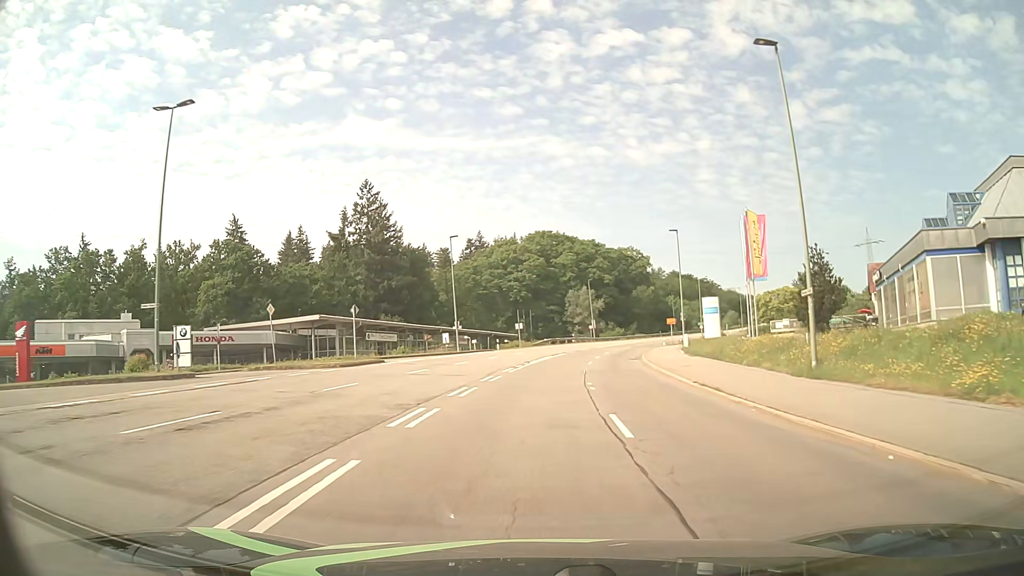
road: secondary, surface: asphalt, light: Day
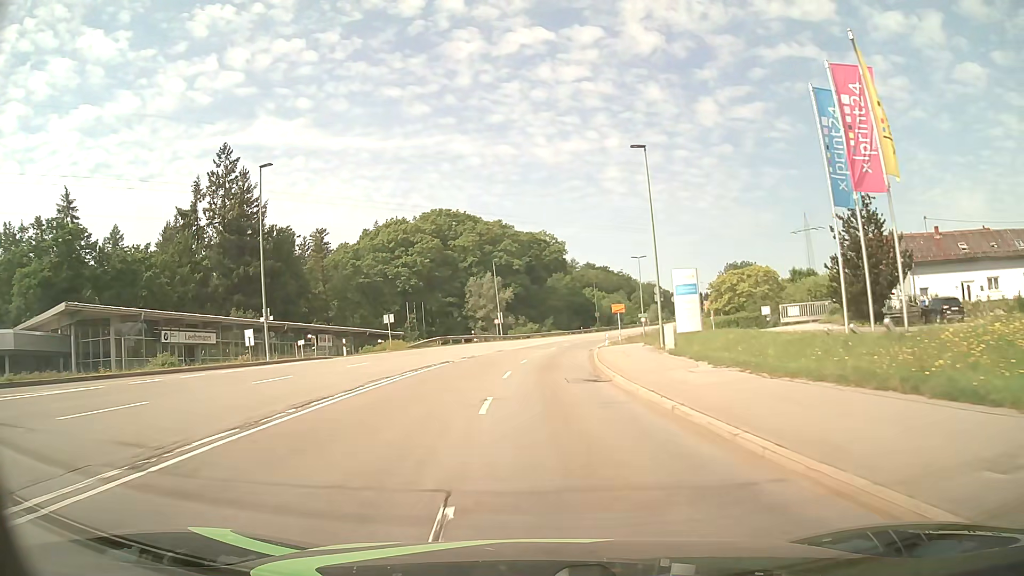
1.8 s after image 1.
(+2.1, +25.4) m; +8°
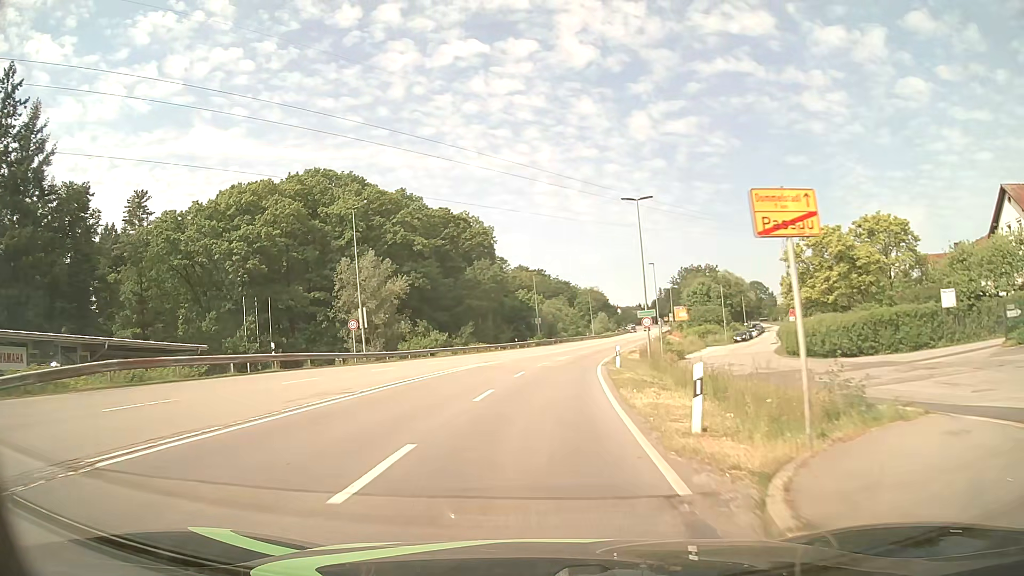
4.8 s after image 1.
(+2.0, +41.0) m; +6°
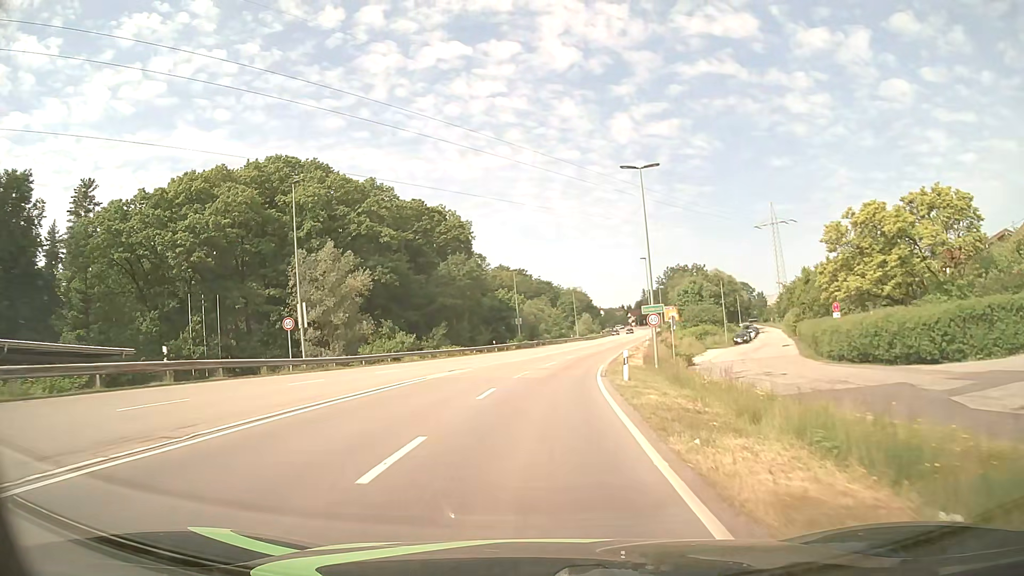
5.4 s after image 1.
(+0.1, +8.3) m; +2°
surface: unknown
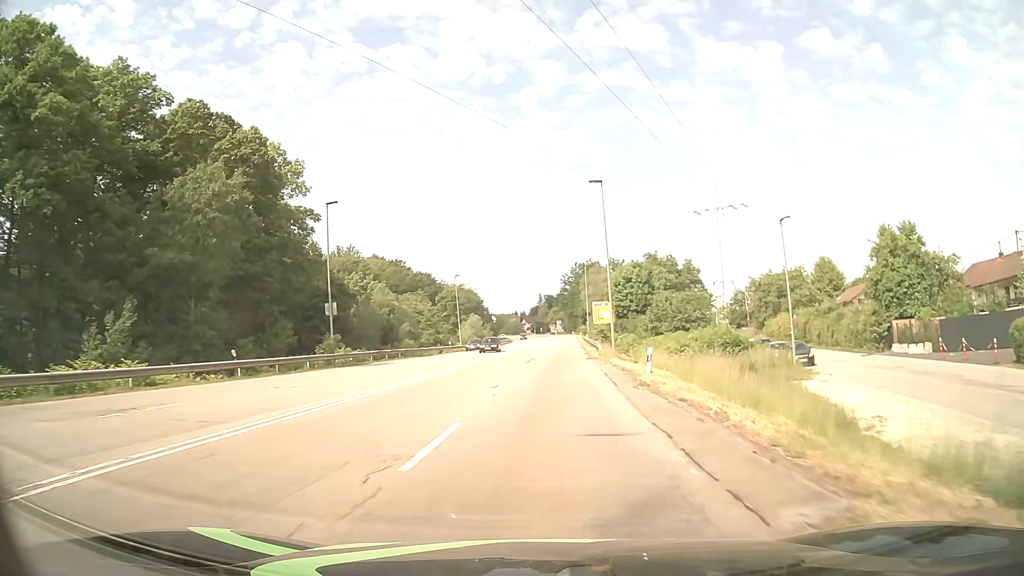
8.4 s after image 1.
(+3.2, +44.4) m; +9°
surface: asphalt
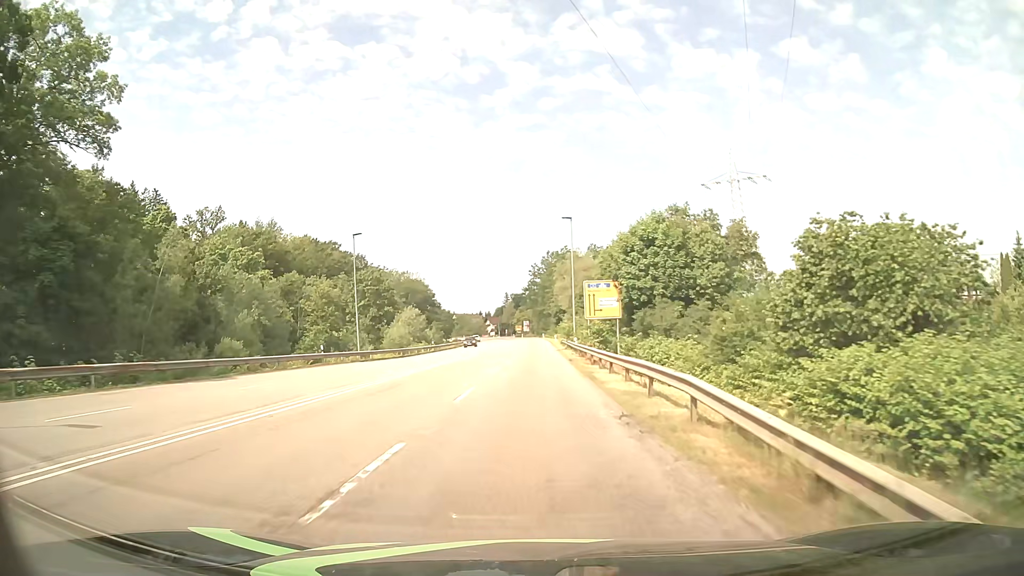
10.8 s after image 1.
(+1.5, +36.8) m; +3°
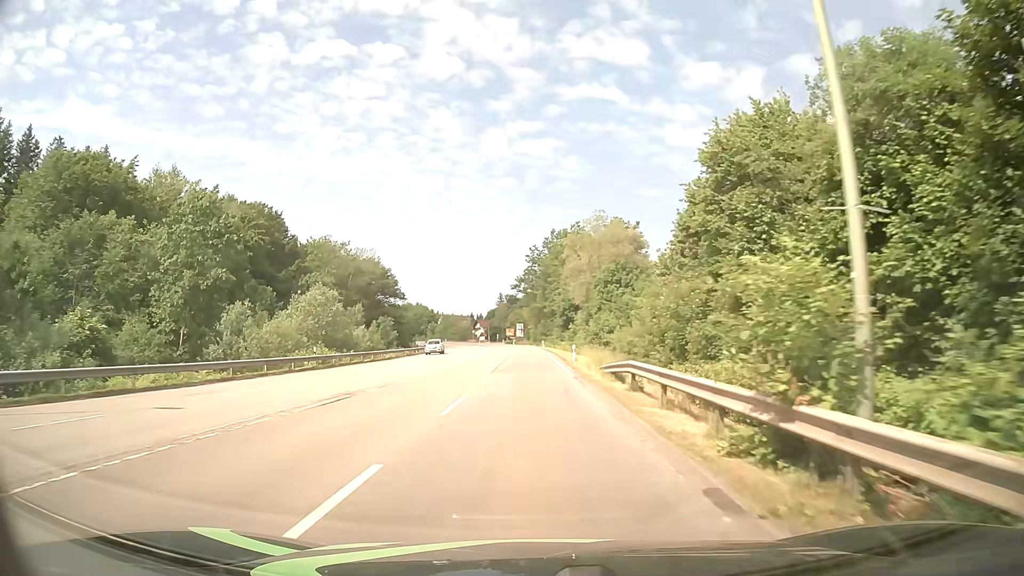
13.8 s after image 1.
(-0.3, +45.9) m; 0°
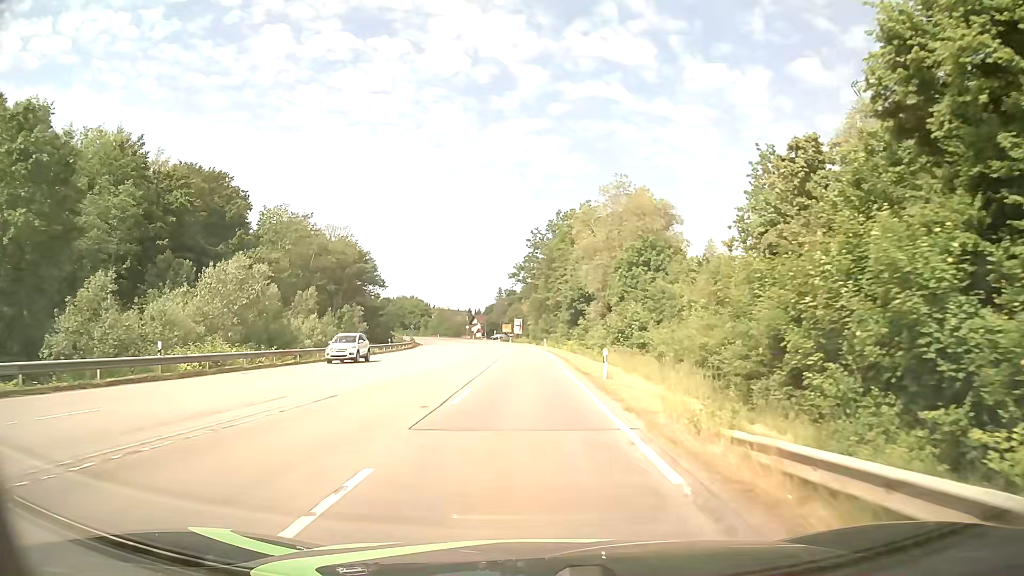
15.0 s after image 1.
(+0.1, +18.2) m; 0°
(0, +10) (0, +20) (0, +30) (0, +40) (0, +50) (0, +60) (-1, +70) (-1, +80) (-2, +90) (-3, +100) m
